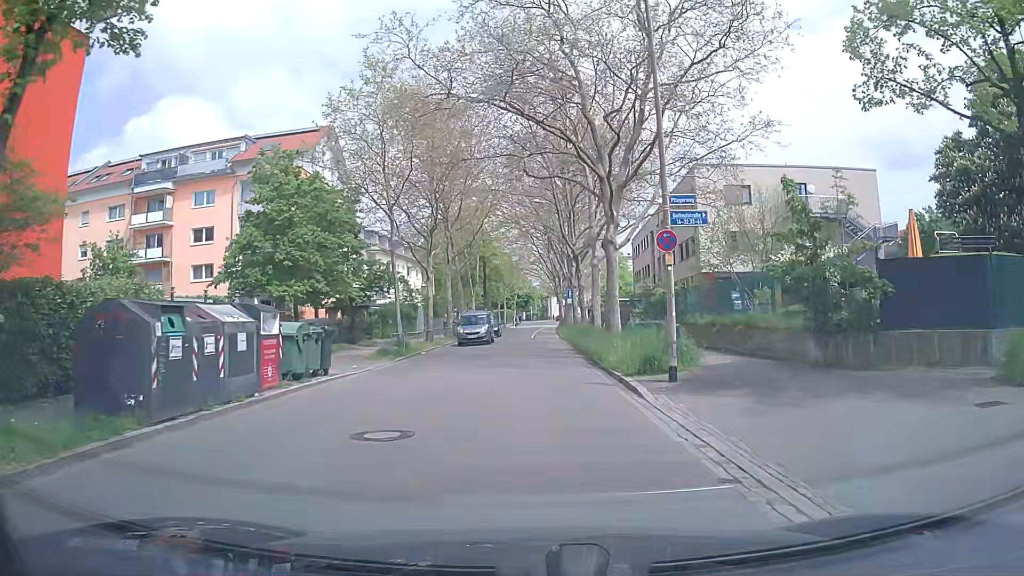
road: unclassified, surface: asphalt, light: Day
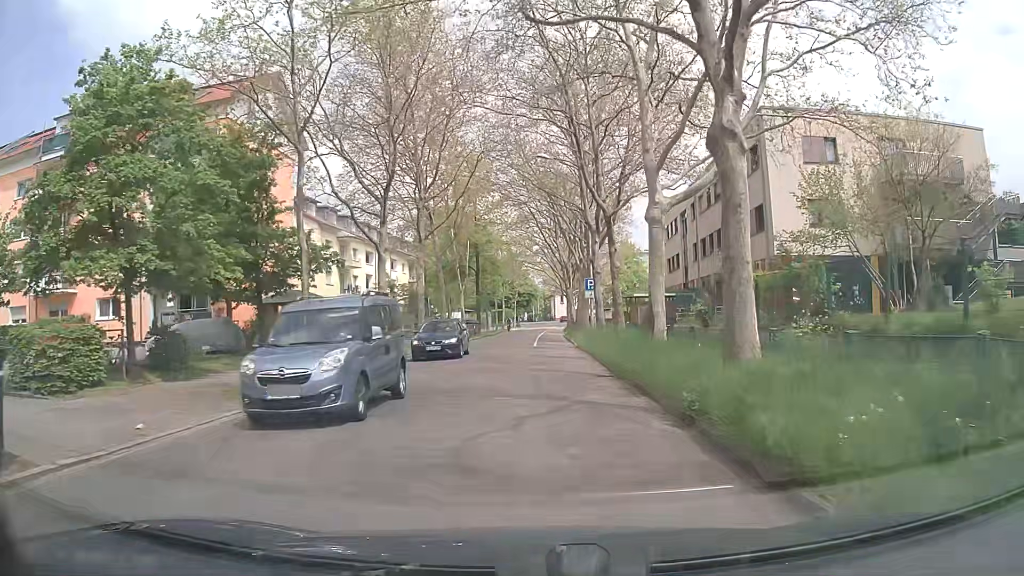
(0.0, +13.2) m; 0°
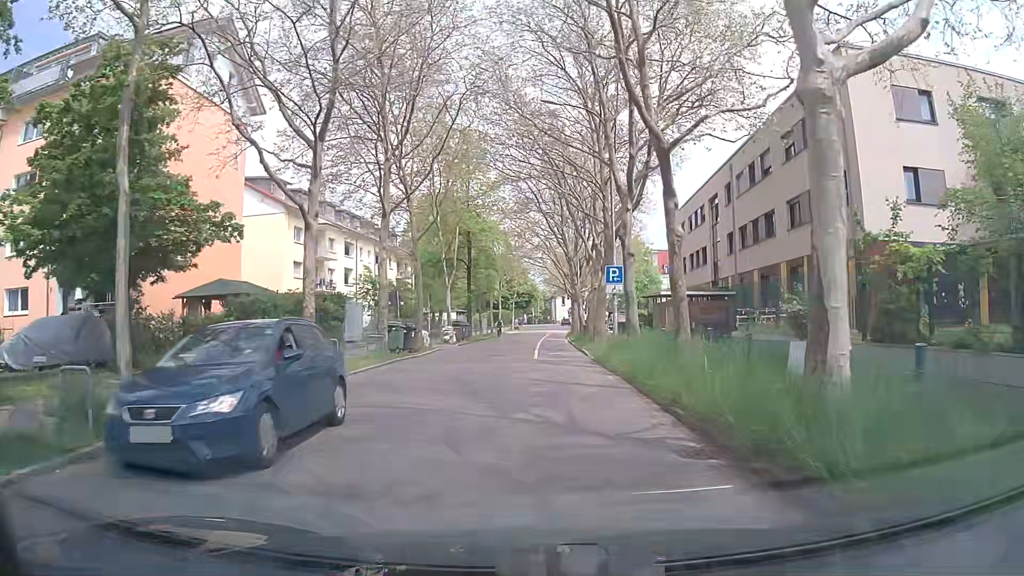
(0.0, +8.9) m; +1°
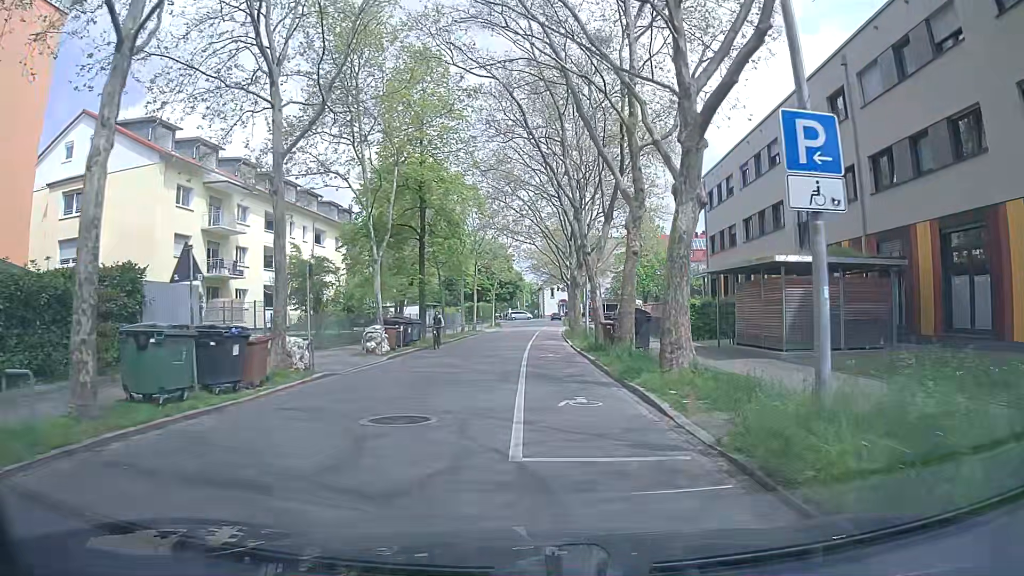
(-0.2, +17.6) m; 0°
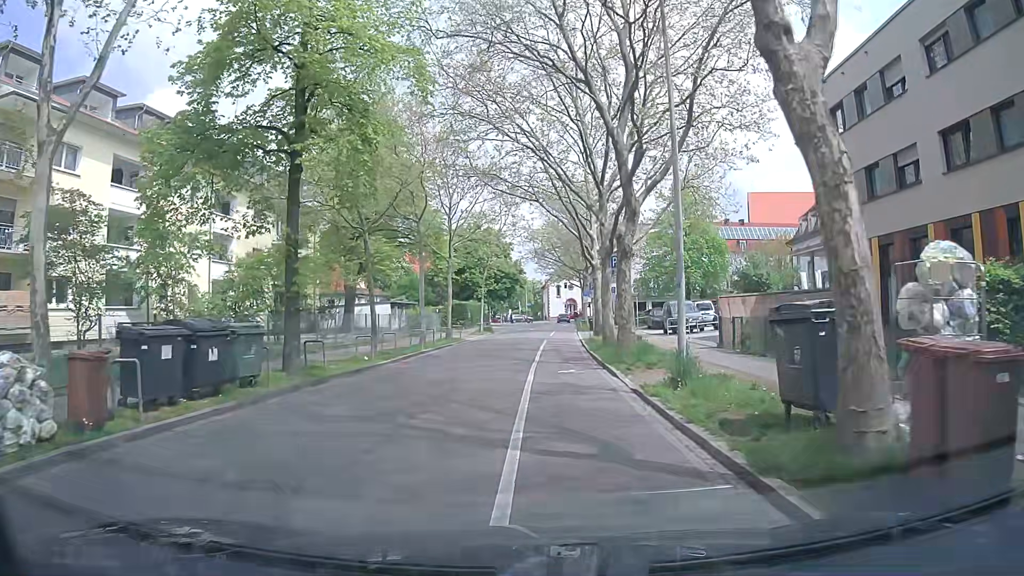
(+0.2, +20.2) m; -1°
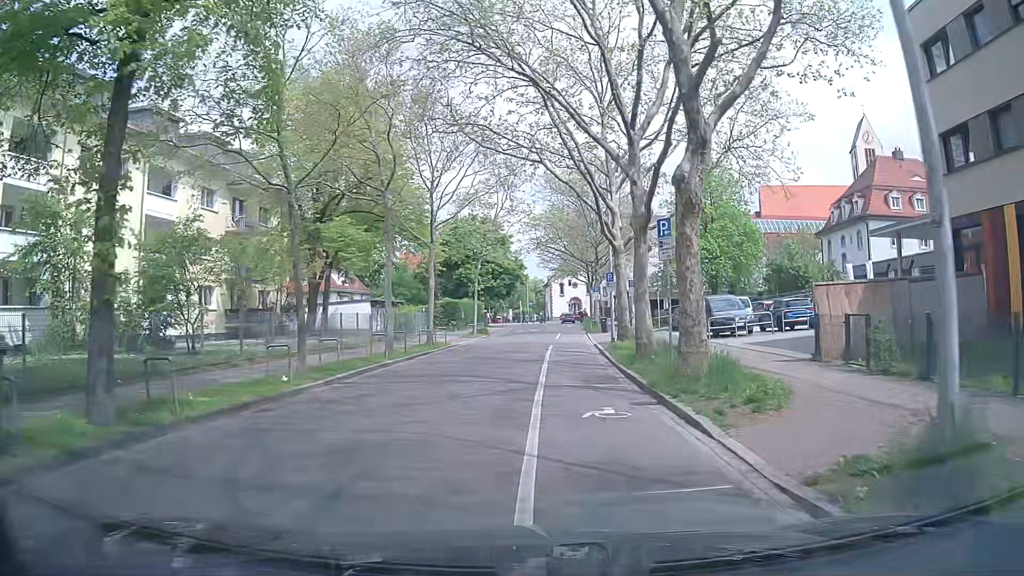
(0.0, +8.1) m; -1°
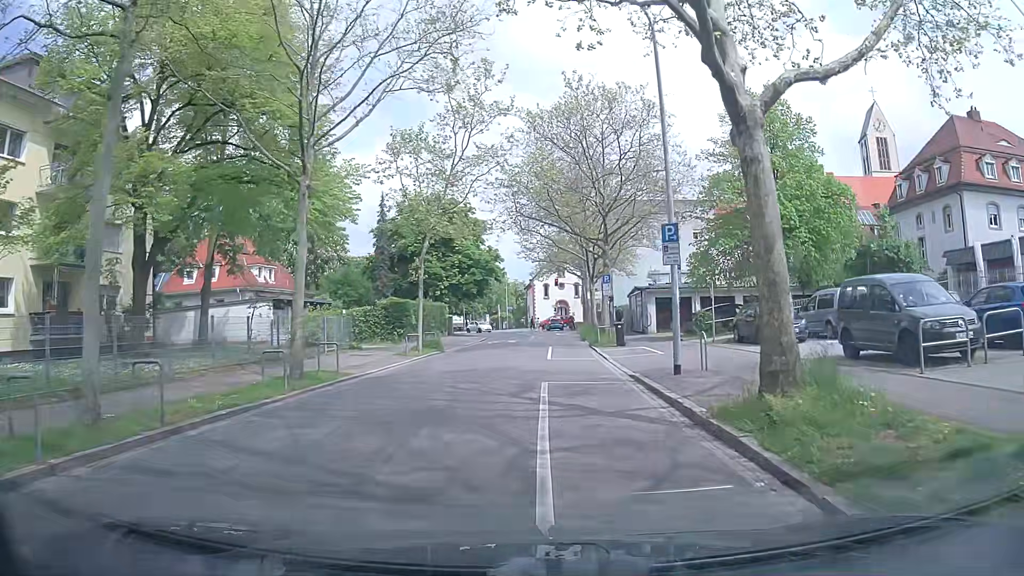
(+0.7, +16.9) m; +4°
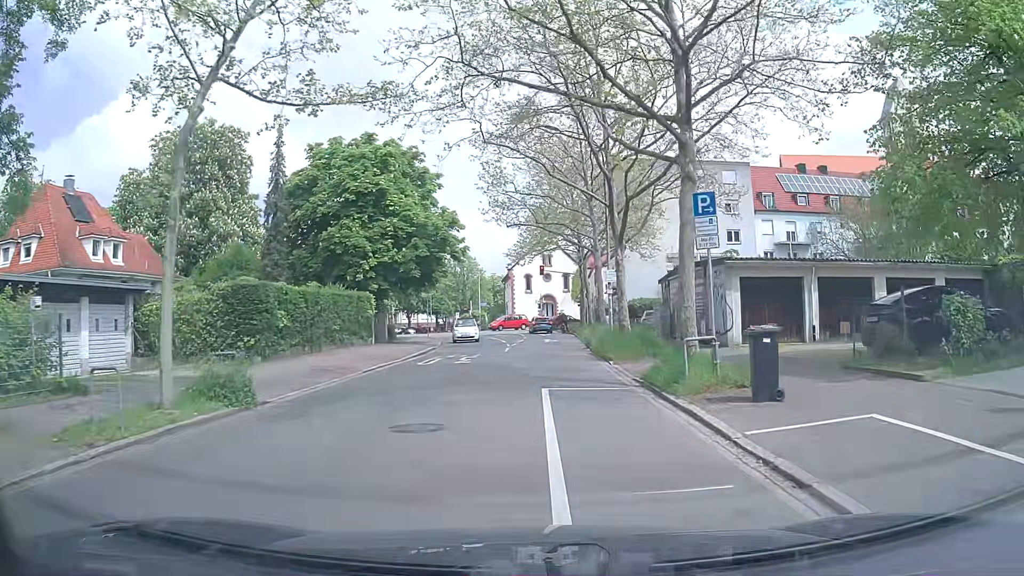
(-0.1, +20.8) m; +1°
